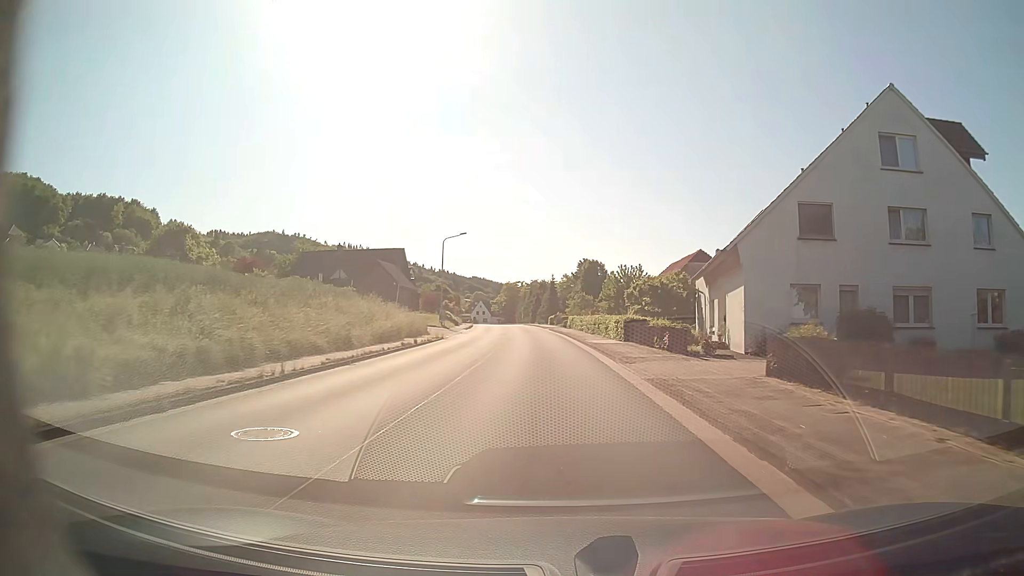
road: tertiary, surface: asphalt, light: Day
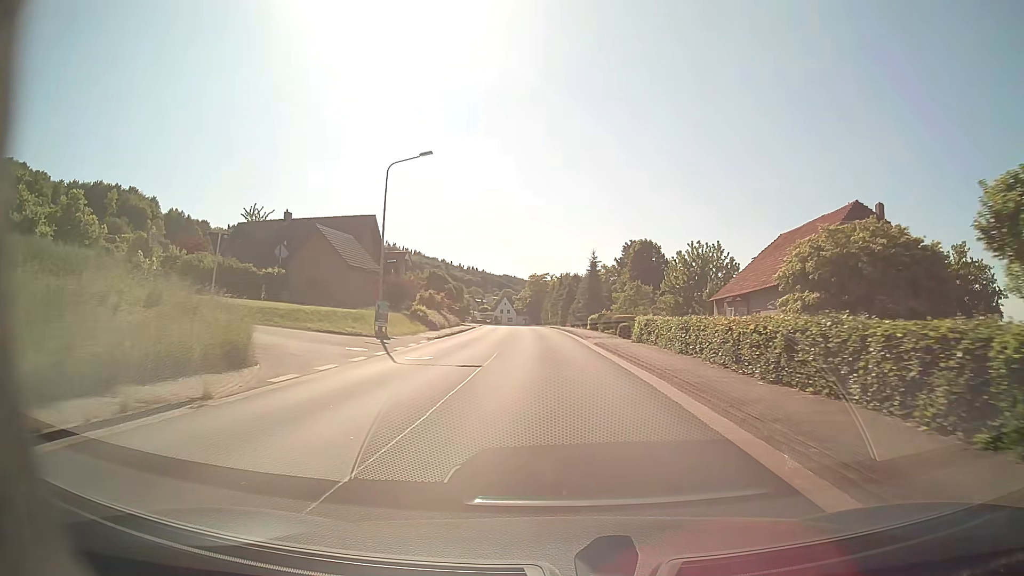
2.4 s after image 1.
(-0.9, +32.0) m; -3°
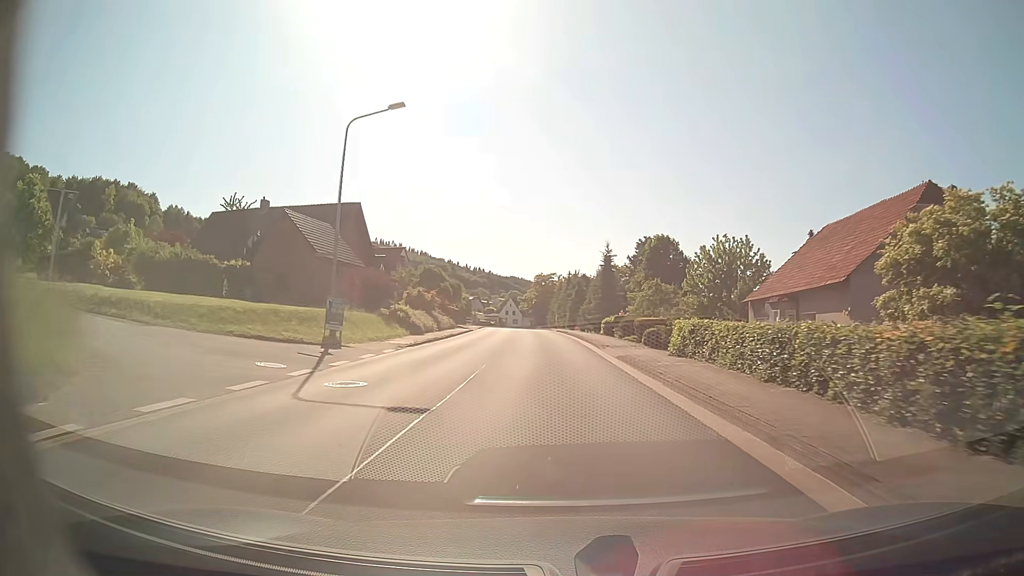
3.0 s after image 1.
(0.0, +8.0) m; -1°
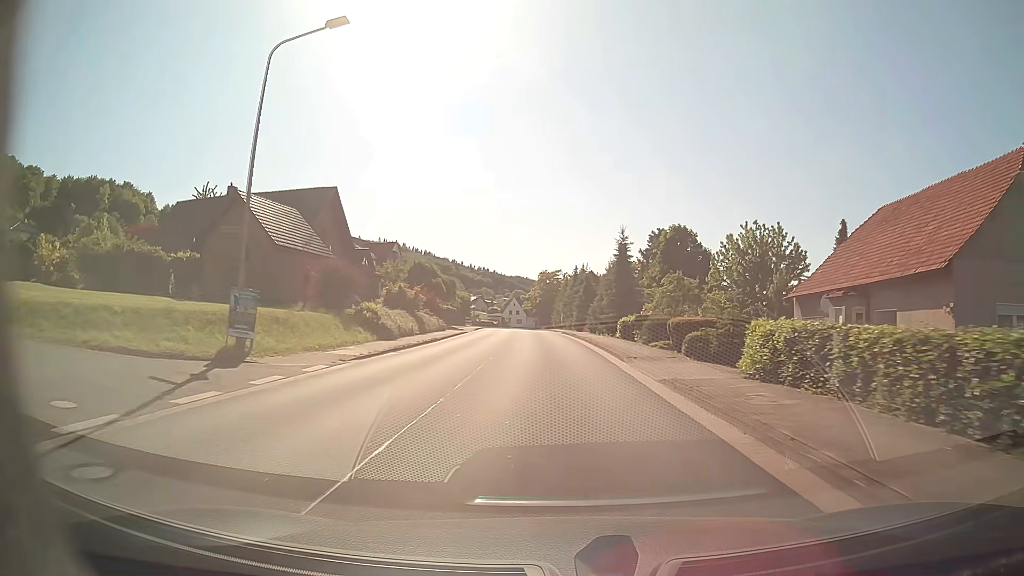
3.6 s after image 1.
(0.0, +8.0) m; 0°
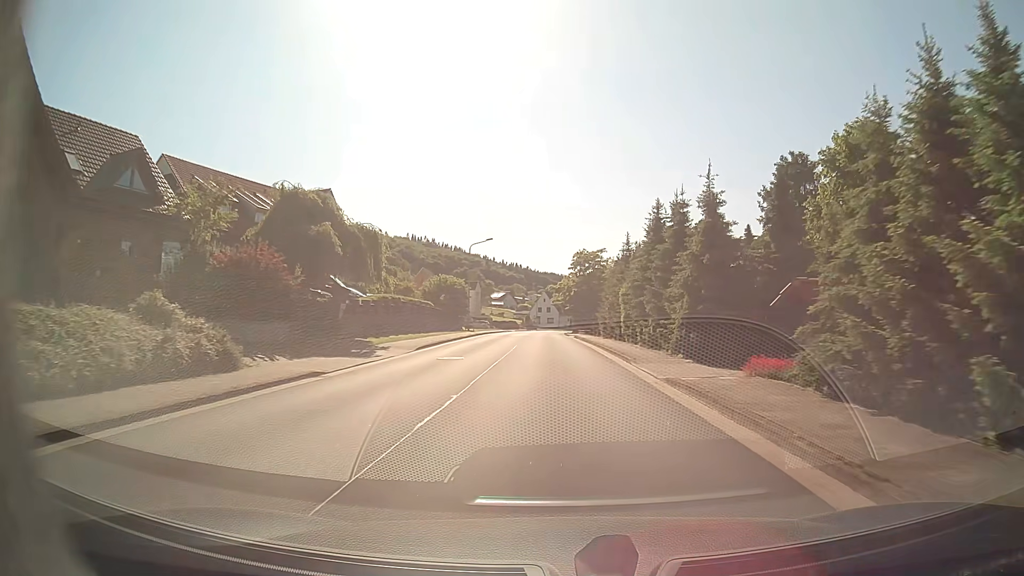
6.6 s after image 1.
(-1.2, +40.3) m; -3°
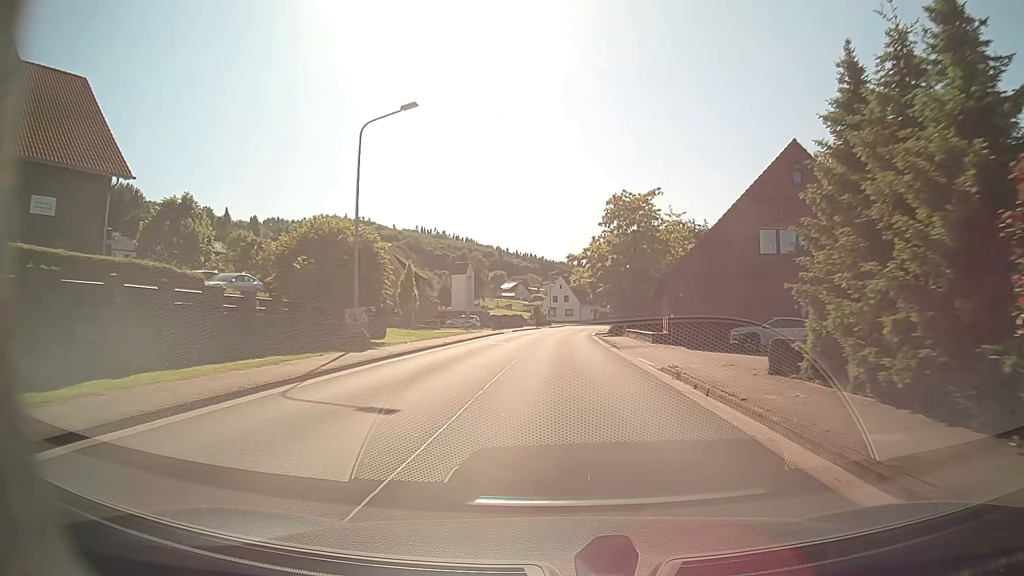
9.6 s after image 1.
(-0.7, +40.7) m; -1°
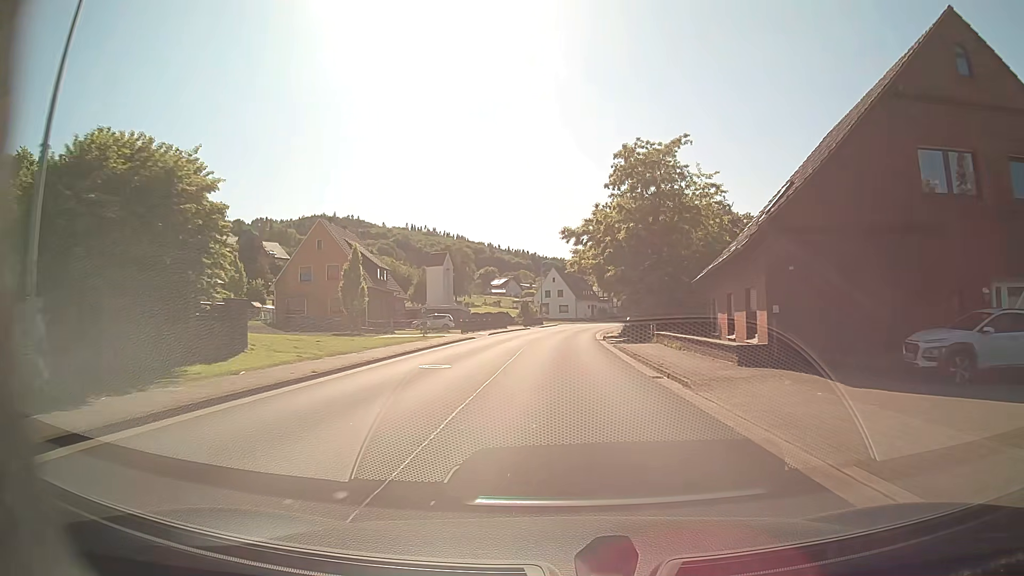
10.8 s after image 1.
(+0.1, +16.4) m; +1°
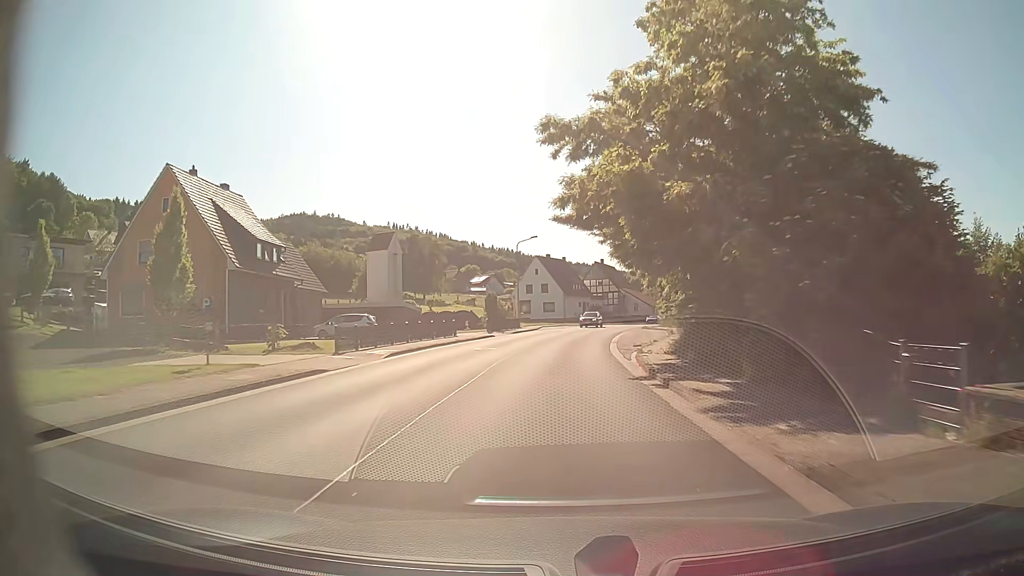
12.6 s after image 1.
(+0.2, +24.6) m; 0°
(0, +10) (+1, +20) (+1, +30) (+2, +40) (+4, +50) (+5, +60) (+7, +69) (+10, +79) (+13, +89) (+17, +98) m
